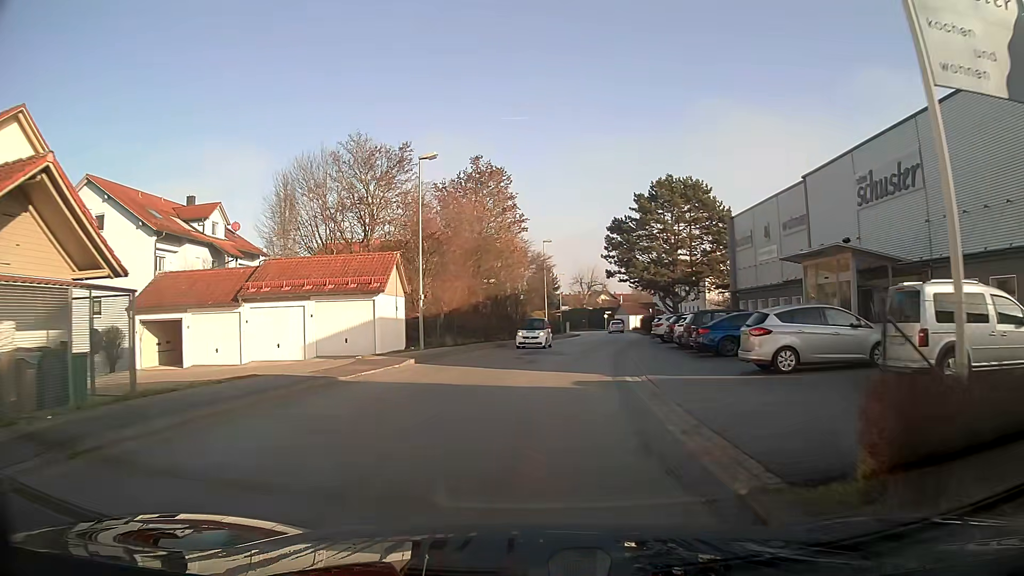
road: unclassified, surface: asphalt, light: Day
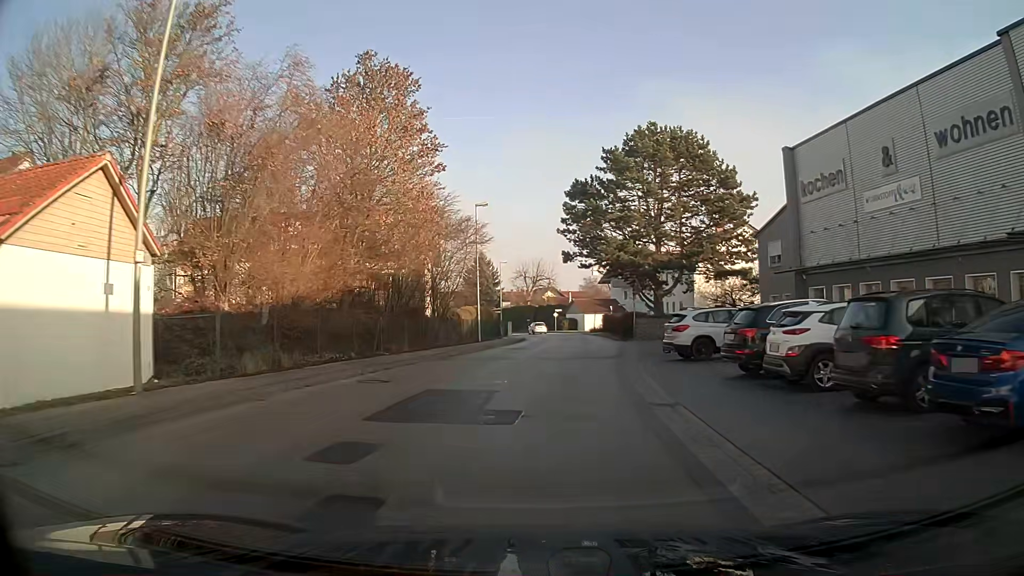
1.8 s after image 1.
(+0.7, +18.0) m; +5°
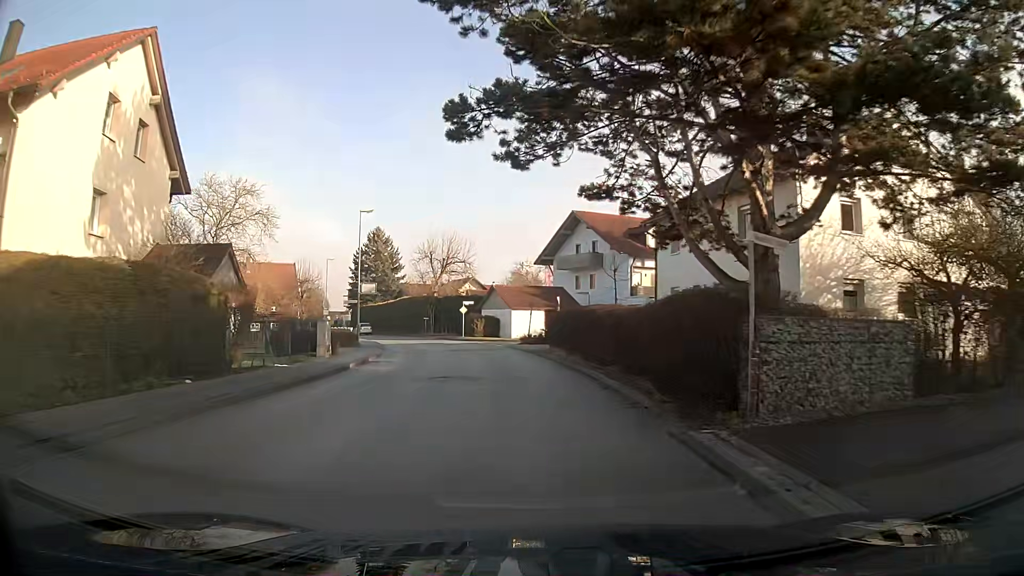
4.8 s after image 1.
(+2.3, +34.3) m; +5°
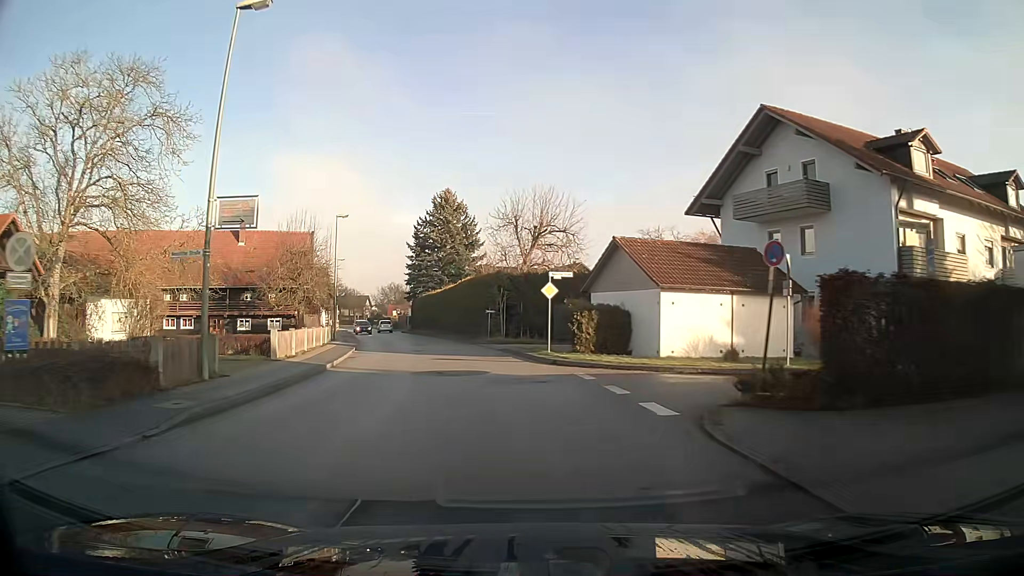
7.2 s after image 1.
(-2.1, +28.6) m; -10°
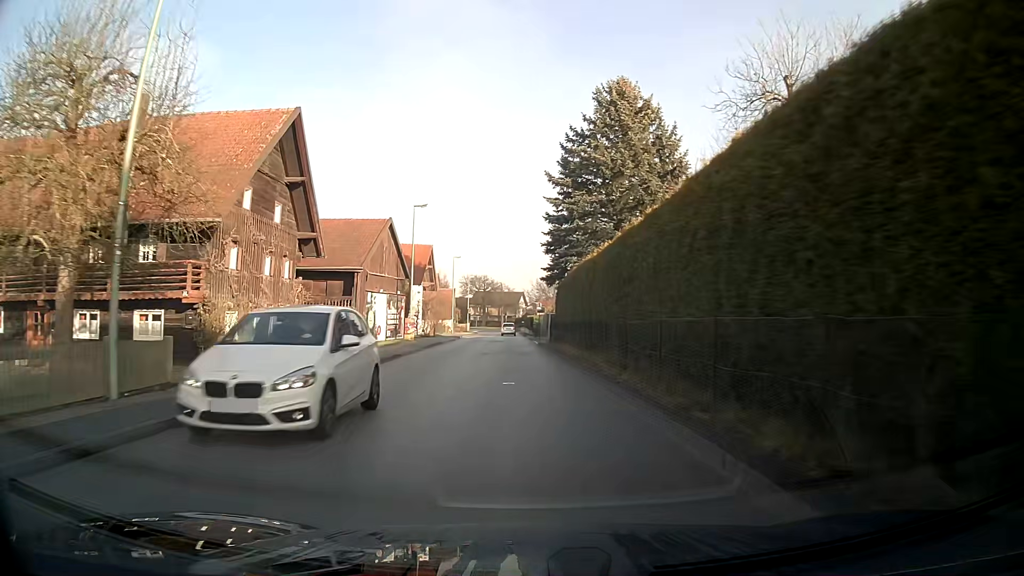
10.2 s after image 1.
(-4.6, +36.2) m; -14°
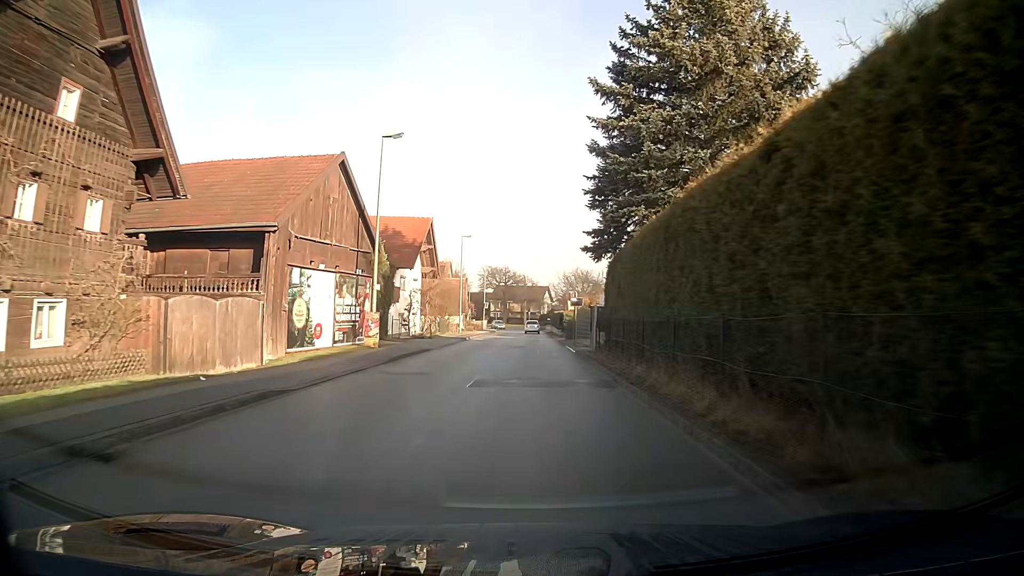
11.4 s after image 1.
(-0.2, +14.9) m; -1°
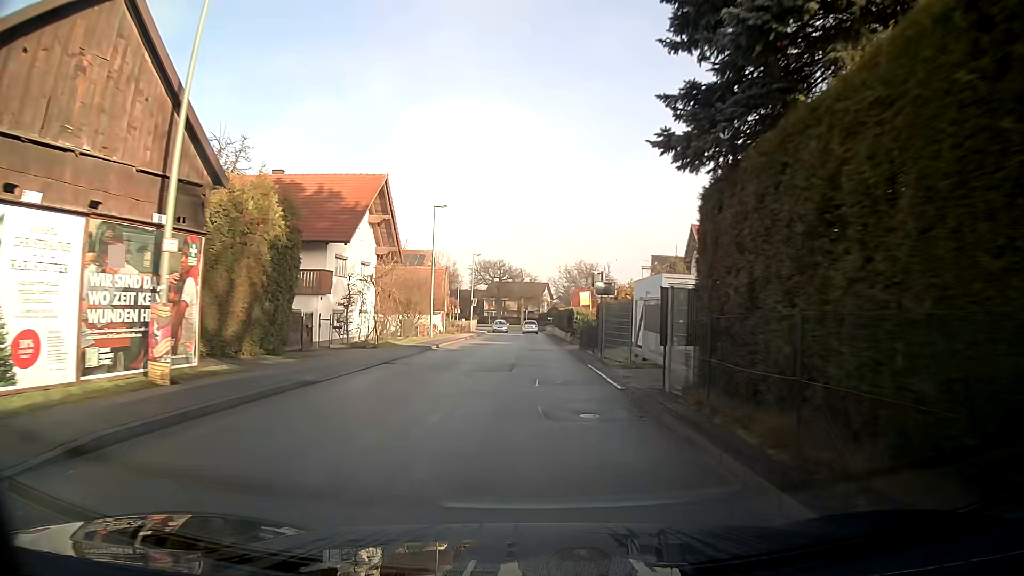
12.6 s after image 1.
(0.0, +14.8) m; 0°
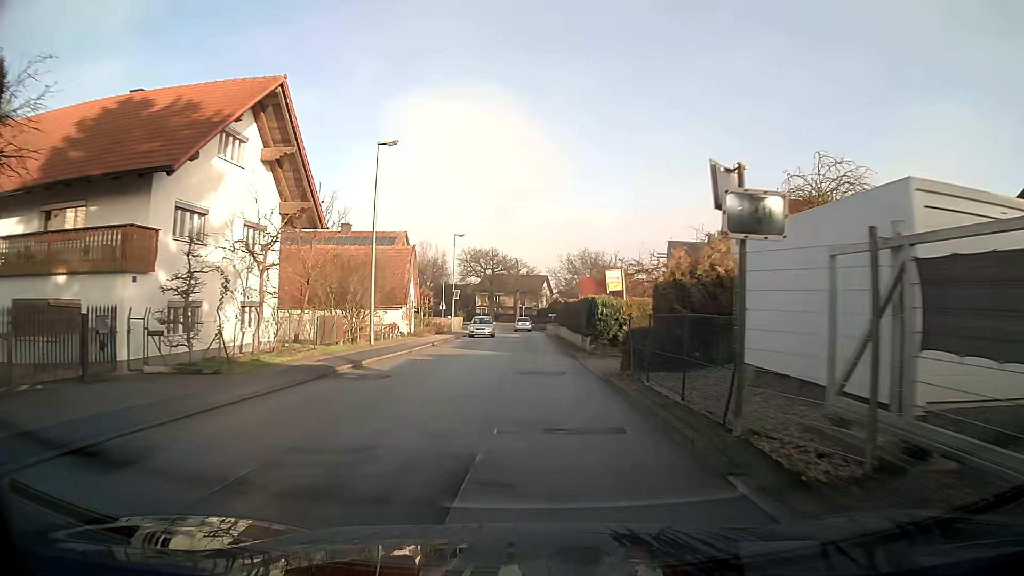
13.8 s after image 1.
(+0.2, +14.6) m; +1°
(0, +10) (0, +20) (-1, +30) (-1, +40) (-1, +50) (-1, +60) (-2, +70) (-4, +80) (-7, +89) (-12, +98) m
